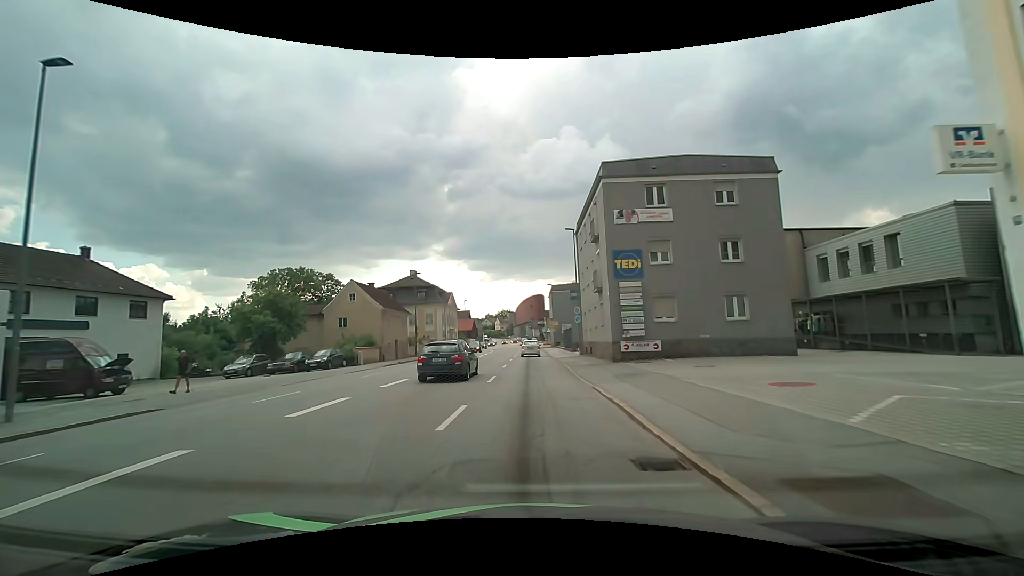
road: tertiary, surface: asphalt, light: Day
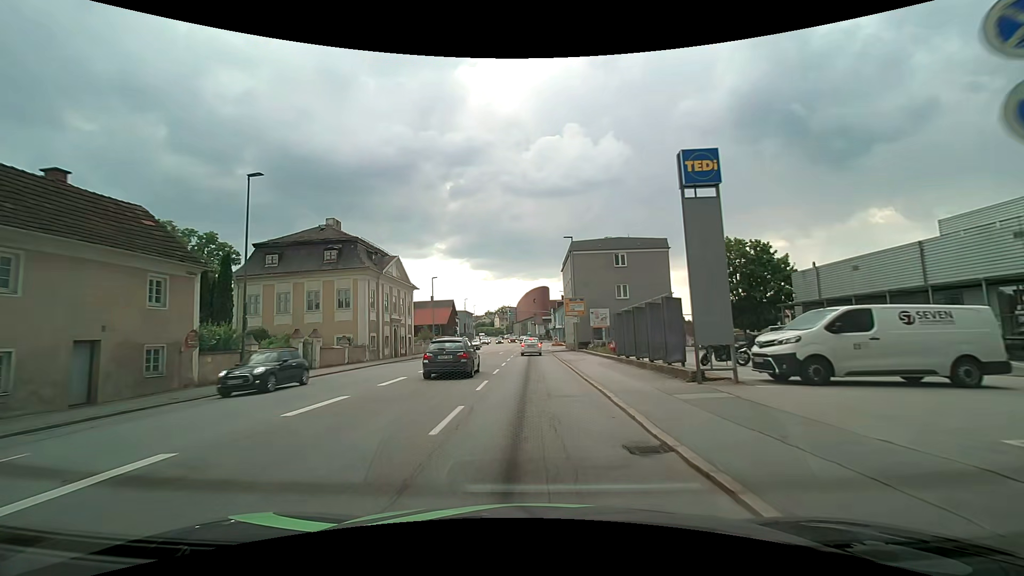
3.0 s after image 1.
(+0.2, +36.4) m; 0°
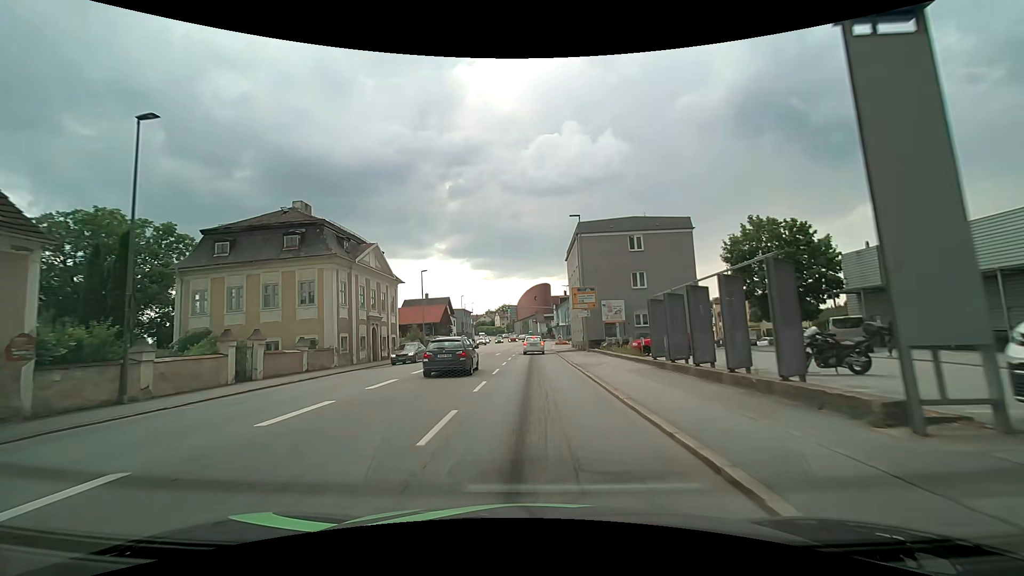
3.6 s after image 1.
(0.0, +7.0) m; 0°
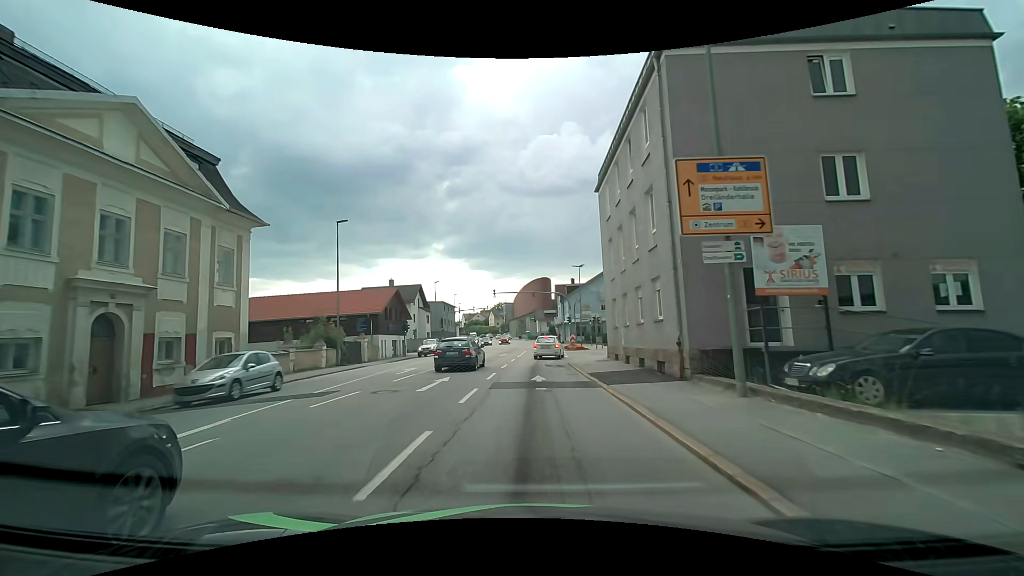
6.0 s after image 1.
(-0.1, +26.2) m; 0°
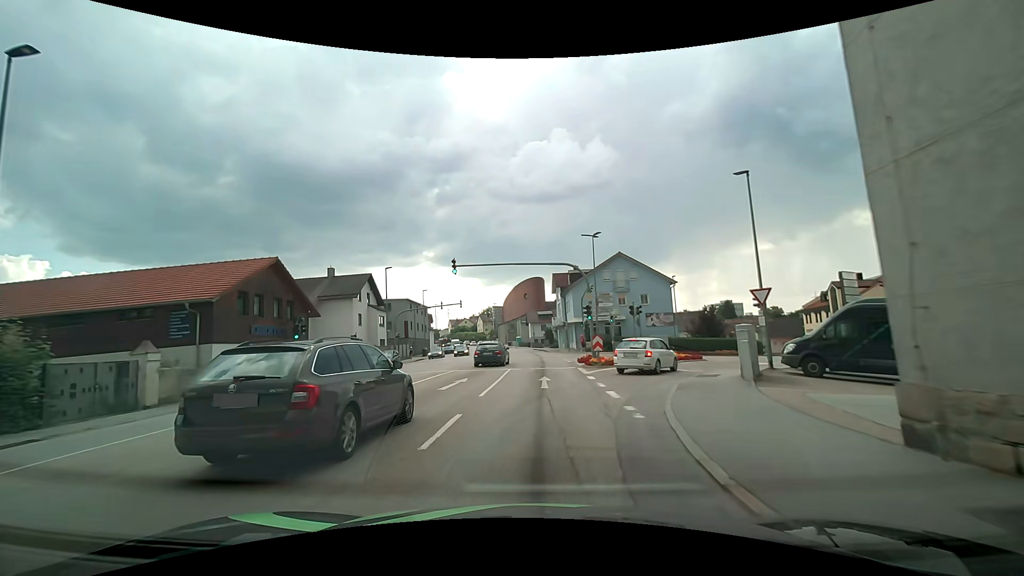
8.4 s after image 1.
(+0.1, +21.8) m; +1°
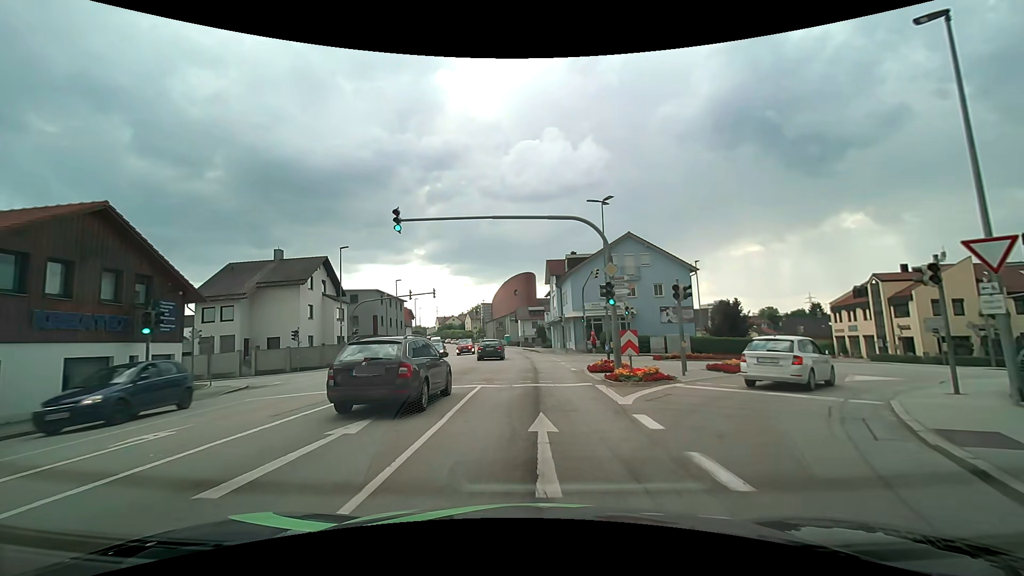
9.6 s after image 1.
(+0.1, +10.5) m; +1°
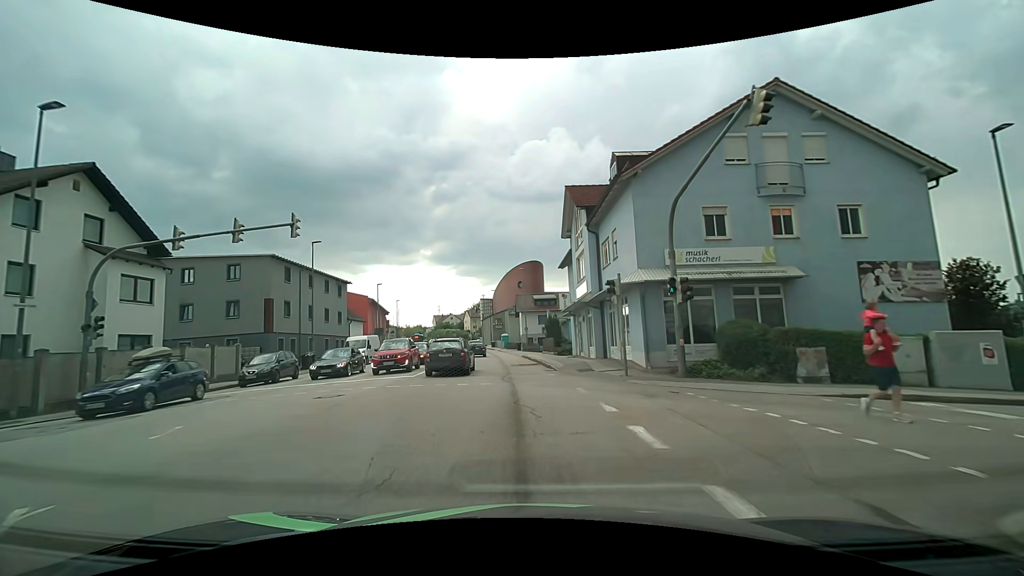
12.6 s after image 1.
(+0.4, +27.6) m; 0°
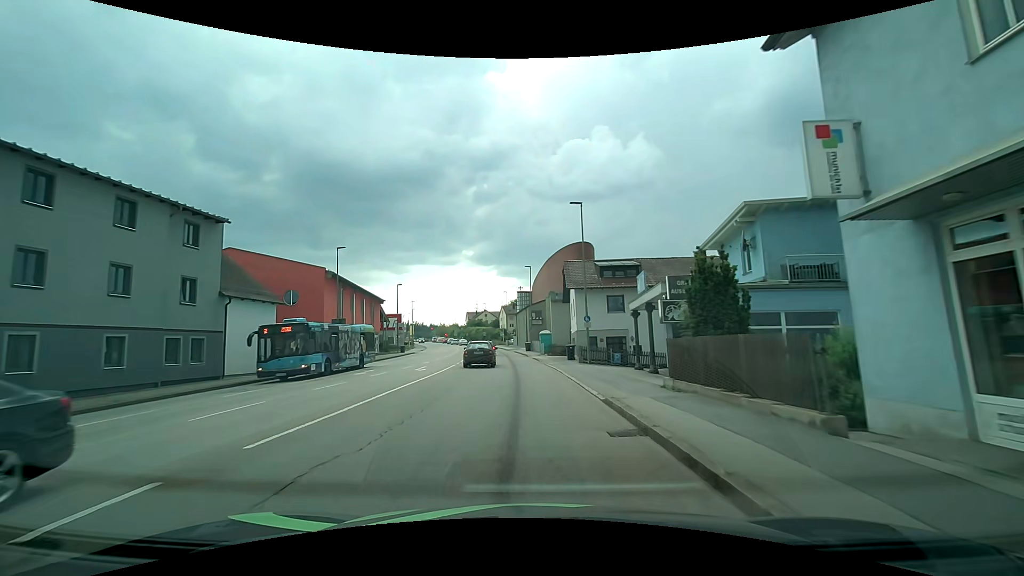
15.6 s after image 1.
(-1.4, +29.6) m; -3°
(0, +10) (-1, +20) (-1, +30) (-2, +40) (-4, +50) (-5, +60) (-6, +70) (-8, +80) (-10, +89) (-12, +99) m
